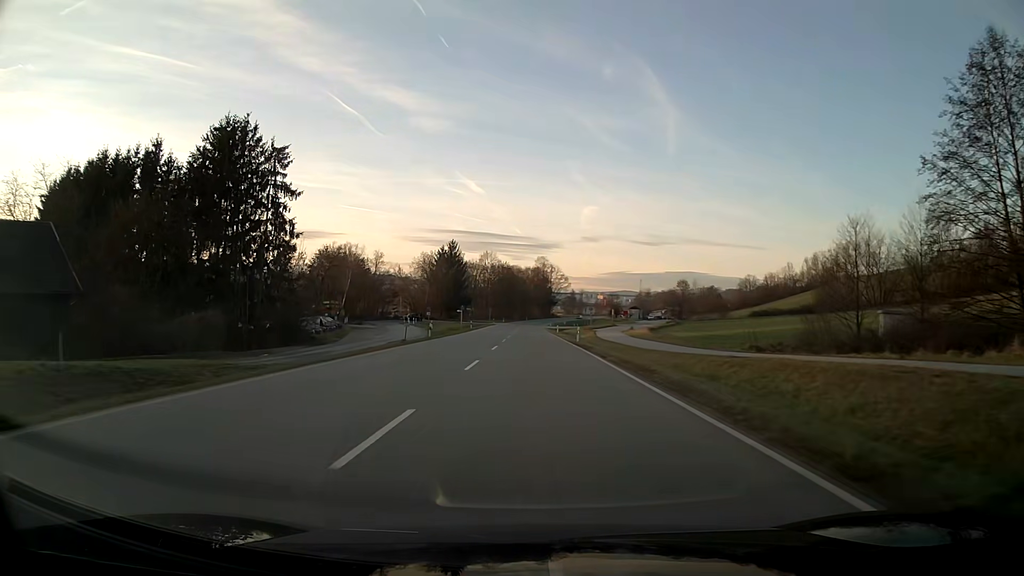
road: primary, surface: asphalt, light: Day
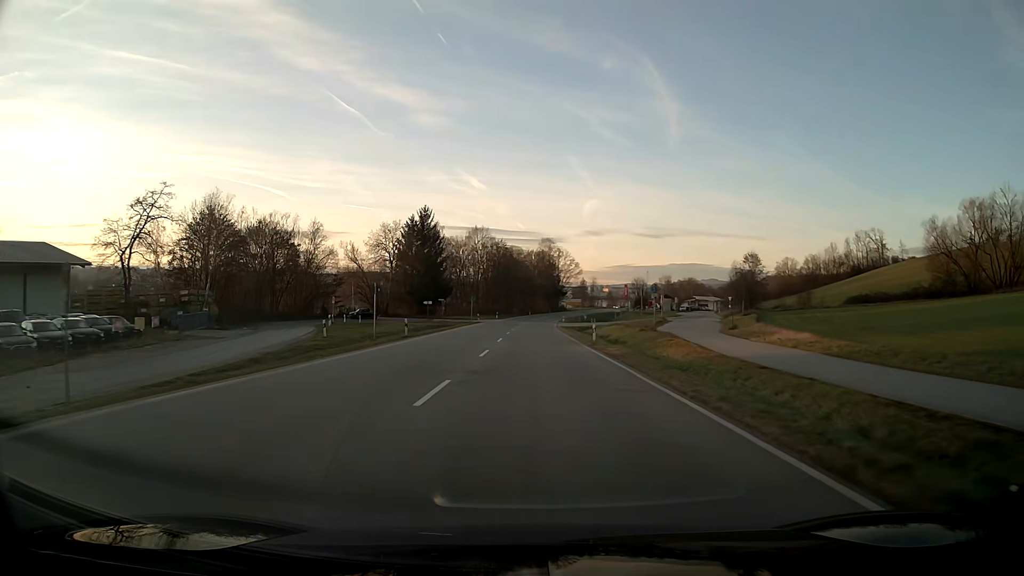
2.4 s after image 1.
(-0.1, +43.6) m; 0°
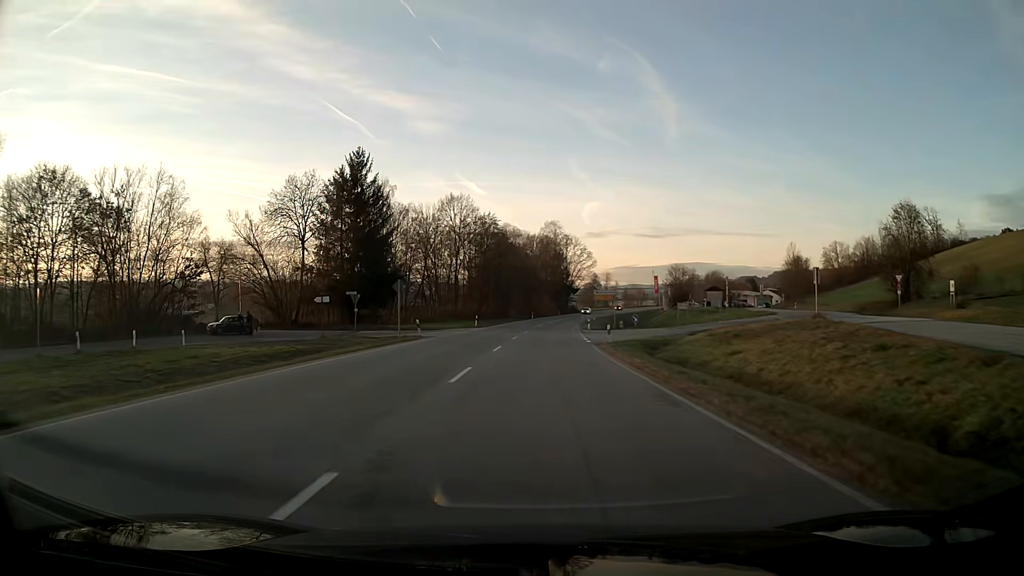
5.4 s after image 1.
(-0.1, +43.5) m; 0°
